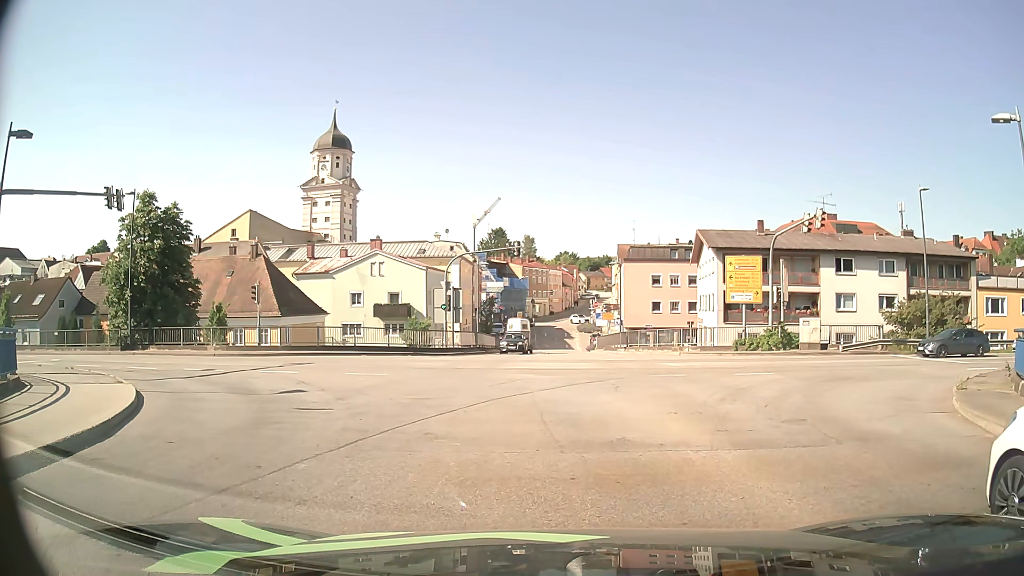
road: secondary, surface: asphalt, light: Day
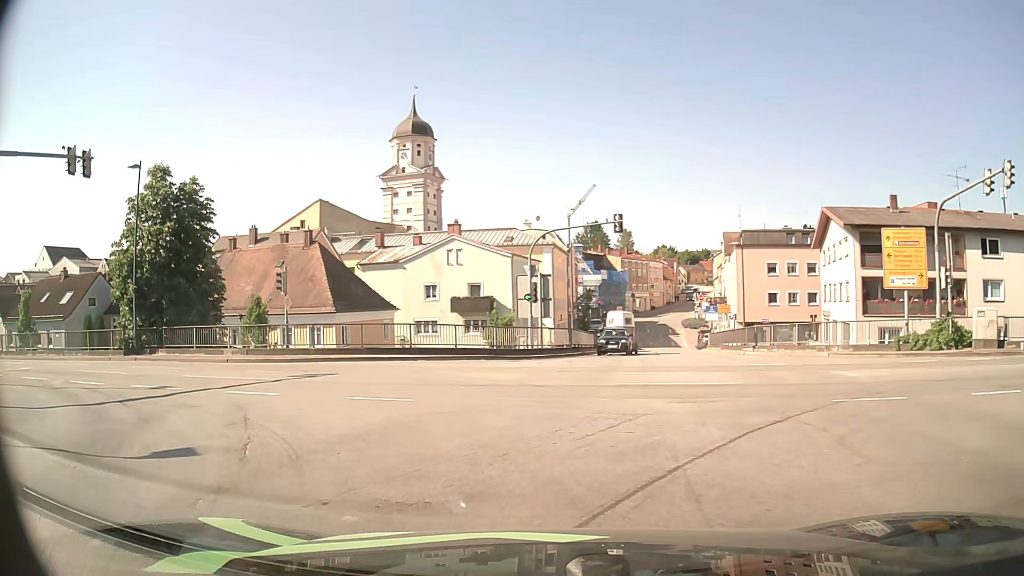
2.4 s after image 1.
(-0.4, +8.8) m; -7°
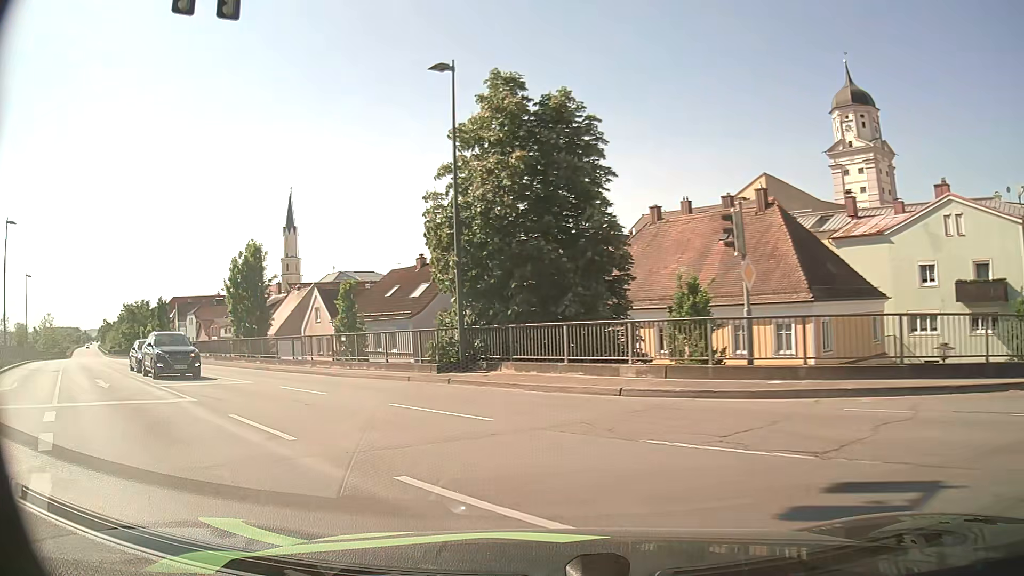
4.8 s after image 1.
(-5.0, +13.9) m; -39°
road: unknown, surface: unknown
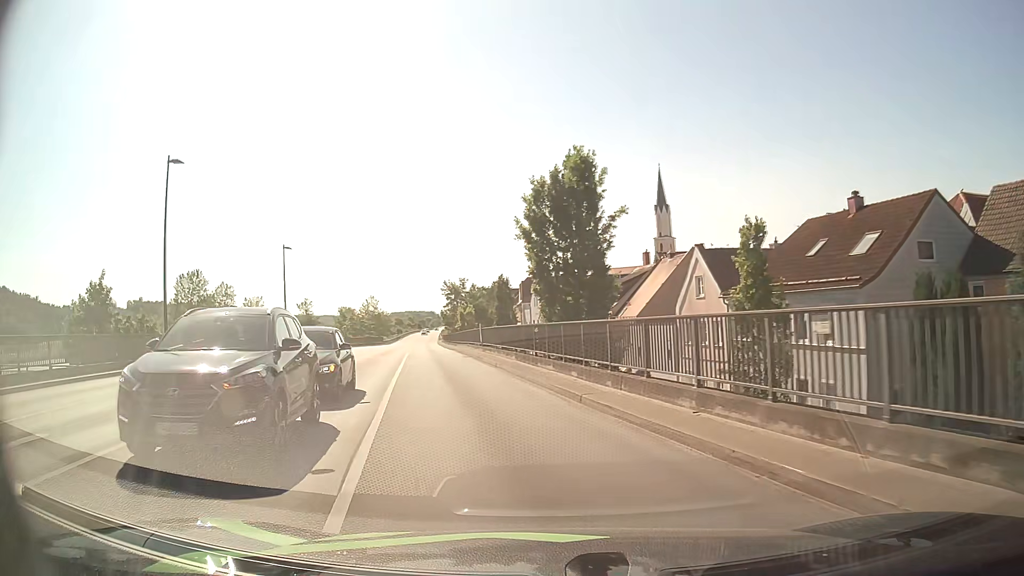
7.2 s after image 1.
(-5.3, +17.4) m; -31°
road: primary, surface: asphalt
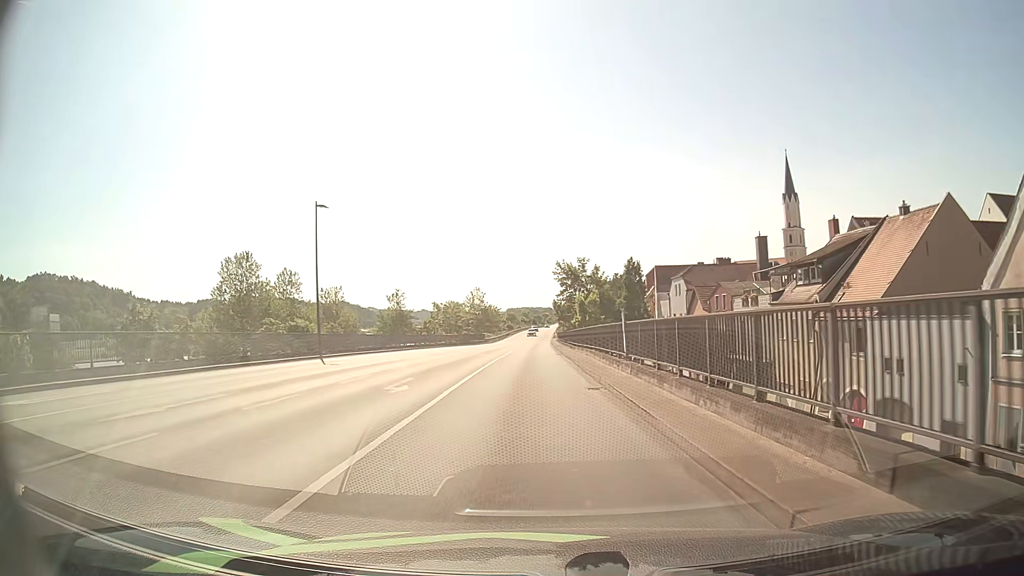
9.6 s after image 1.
(-2.4, +19.9) m; -11°
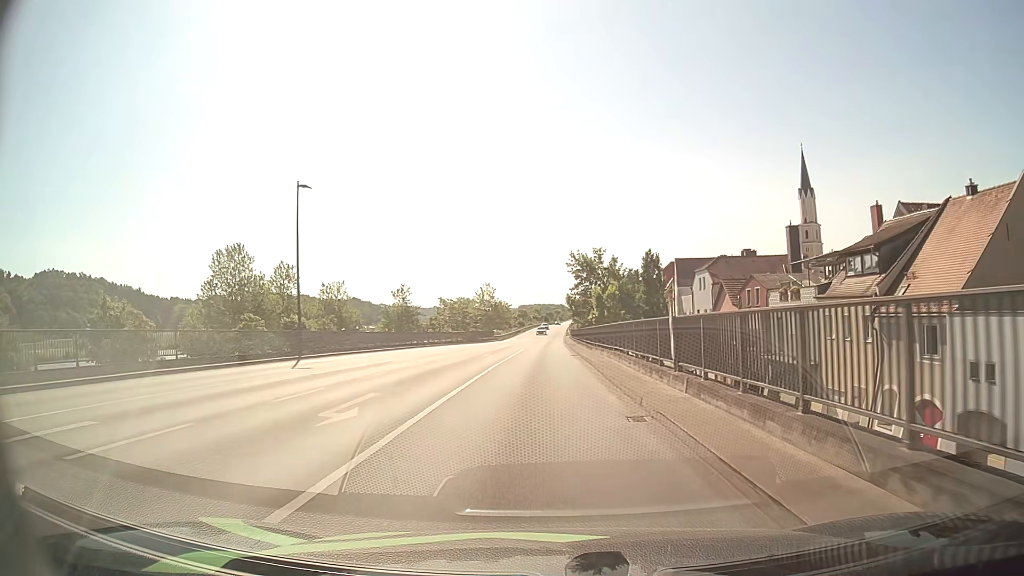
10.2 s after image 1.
(0.0, +5.3) m; 0°
